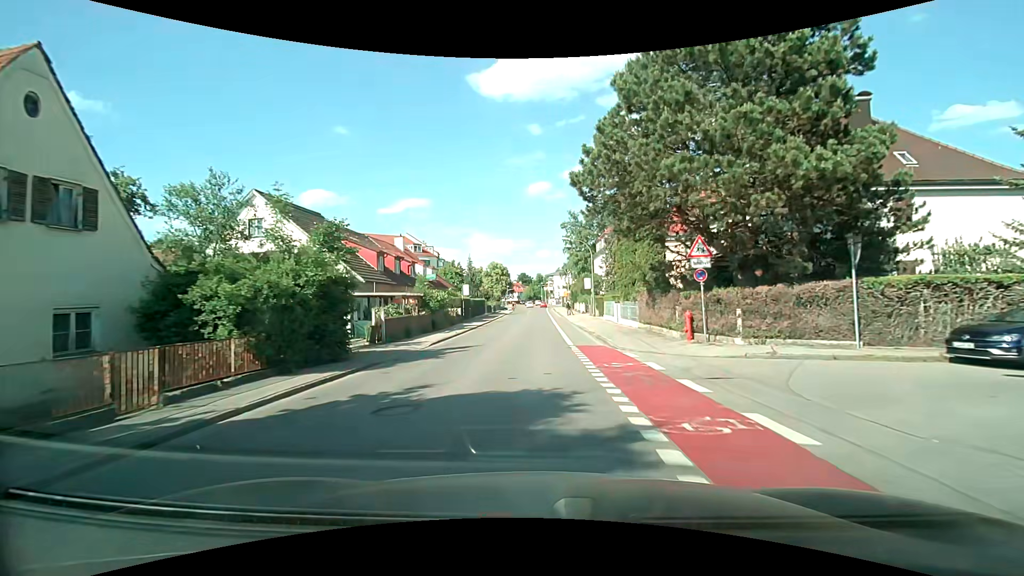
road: tertiary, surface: asphalt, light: Day
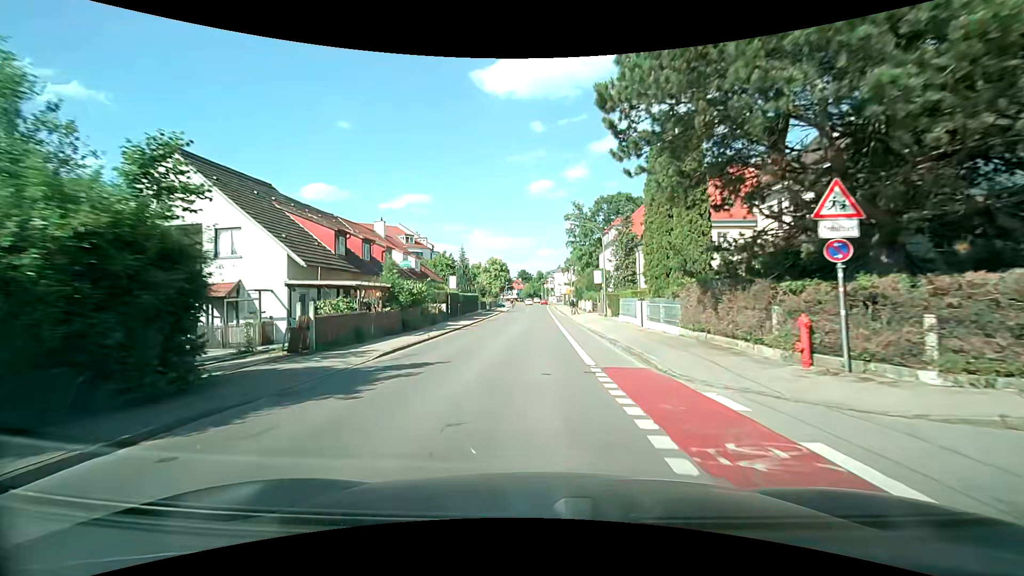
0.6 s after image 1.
(0.0, +7.5) m; 0°
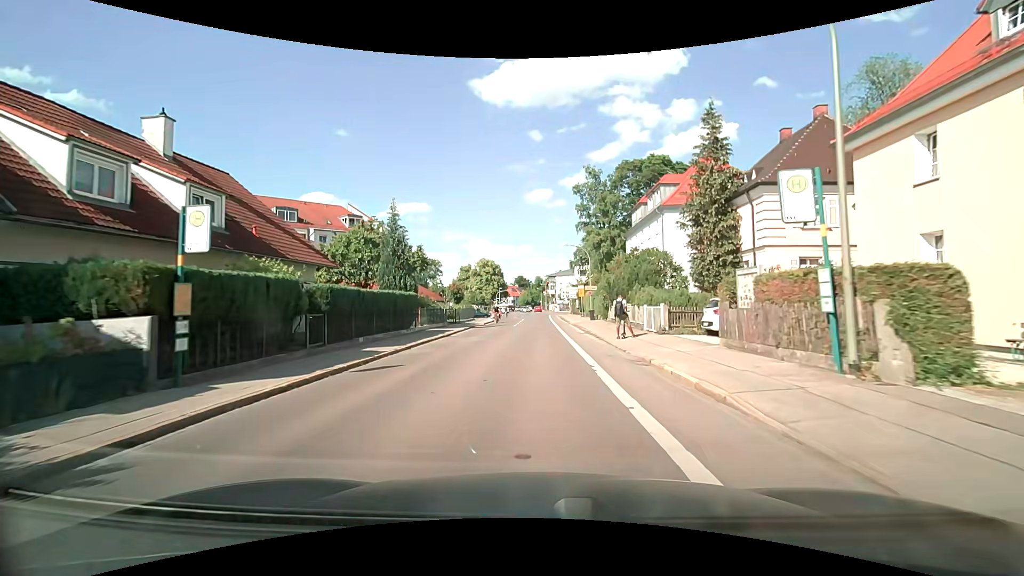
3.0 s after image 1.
(+0.2, +29.1) m; +1°
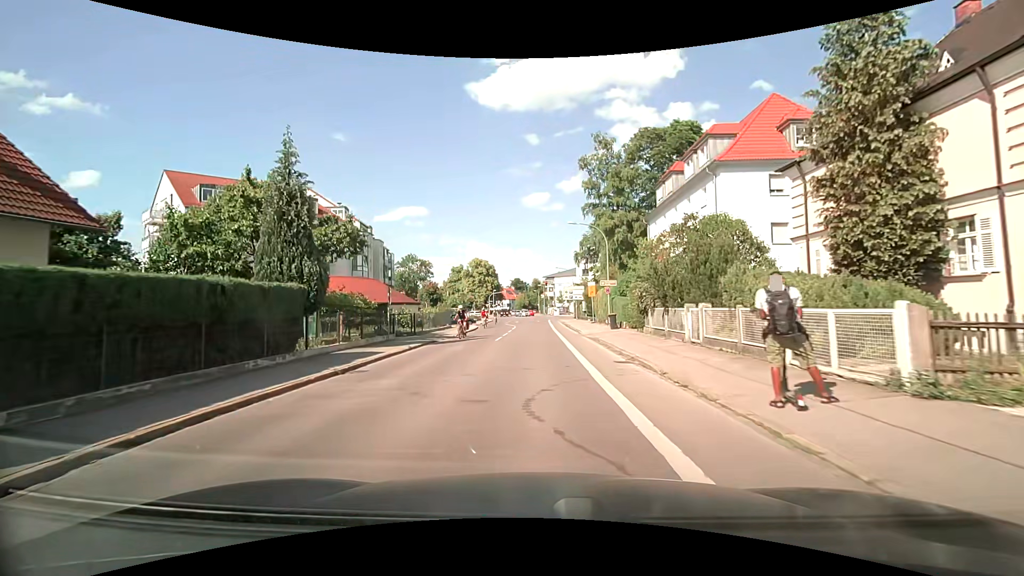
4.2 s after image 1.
(0.0, +13.6) m; 0°
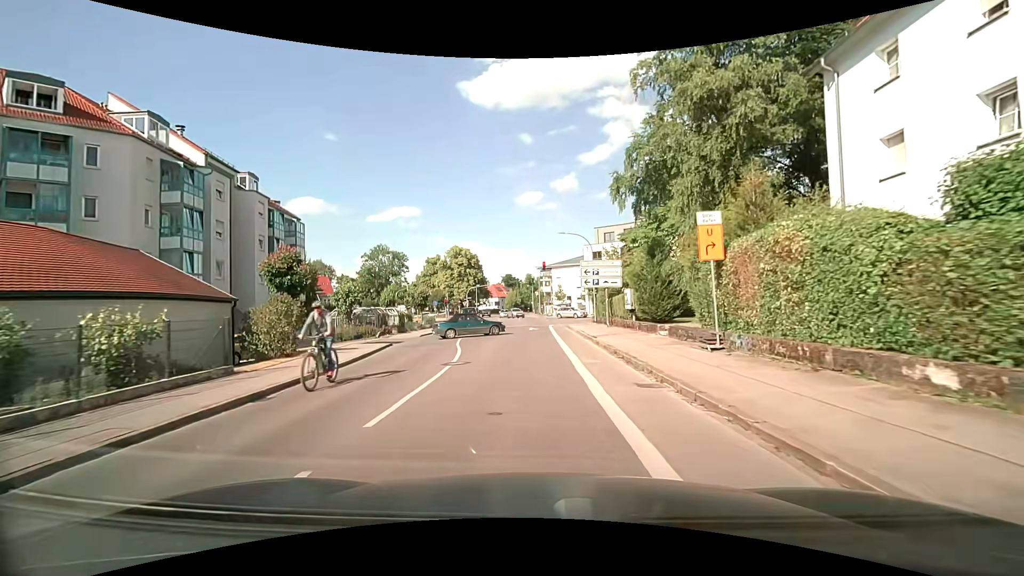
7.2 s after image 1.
(+0.3, +30.4) m; +1°
